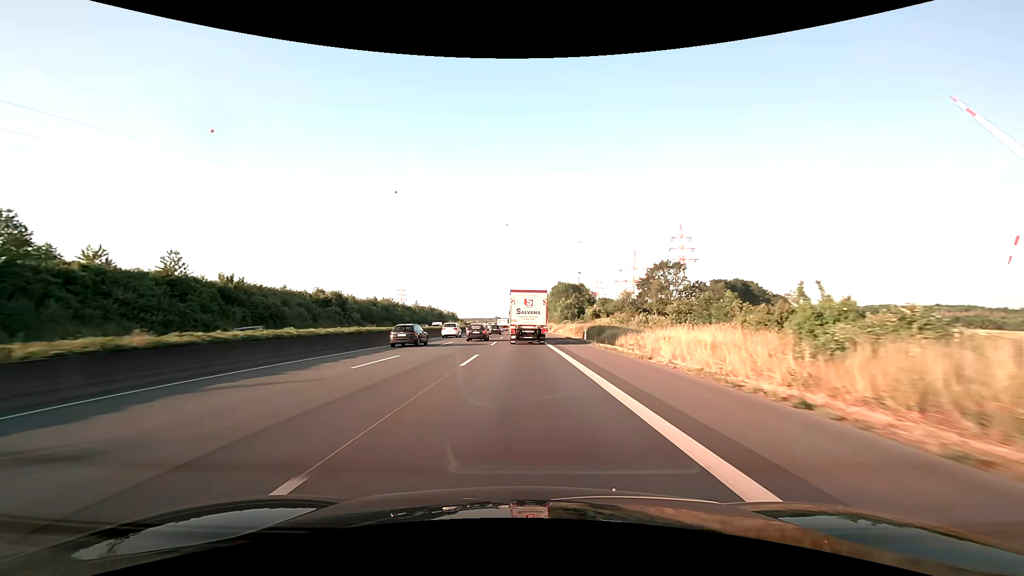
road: motorway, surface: asphalt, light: Day
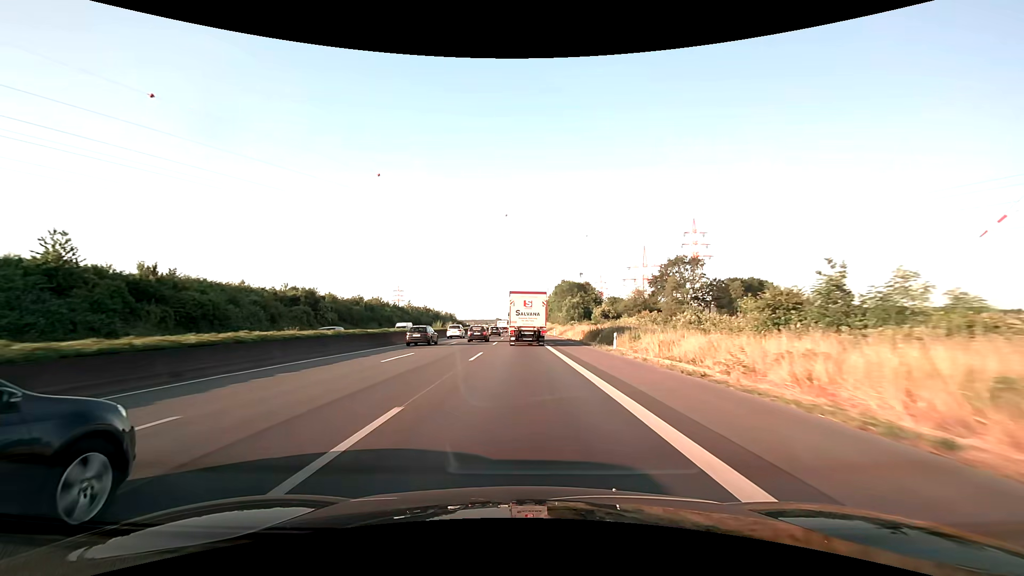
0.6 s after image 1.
(0.0, +14.3) m; 0°
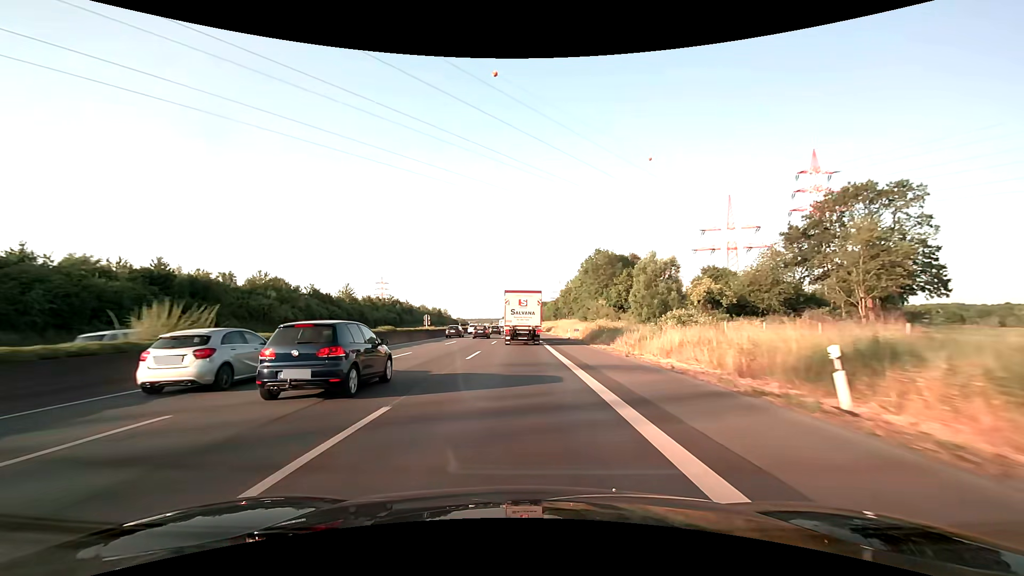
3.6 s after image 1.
(-0.5, +71.7) m; -1°
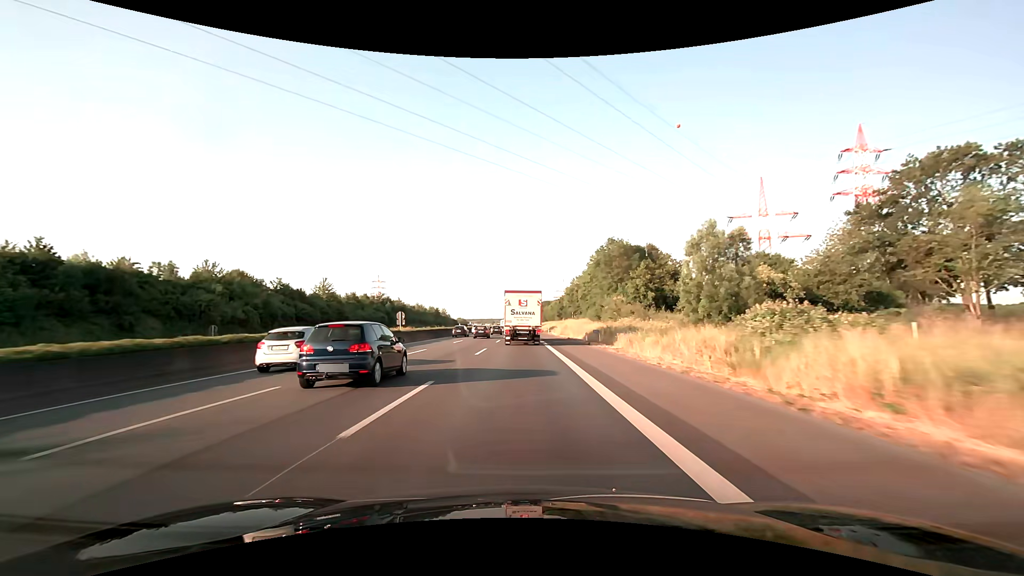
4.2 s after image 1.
(0.0, +14.3) m; 0°
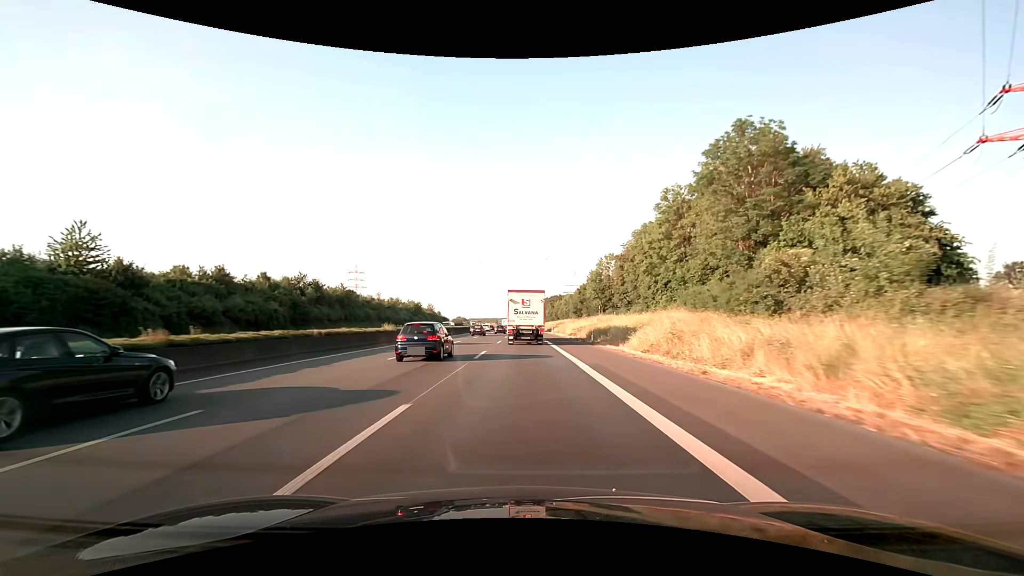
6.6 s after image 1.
(-0.4, +57.2) m; -1°
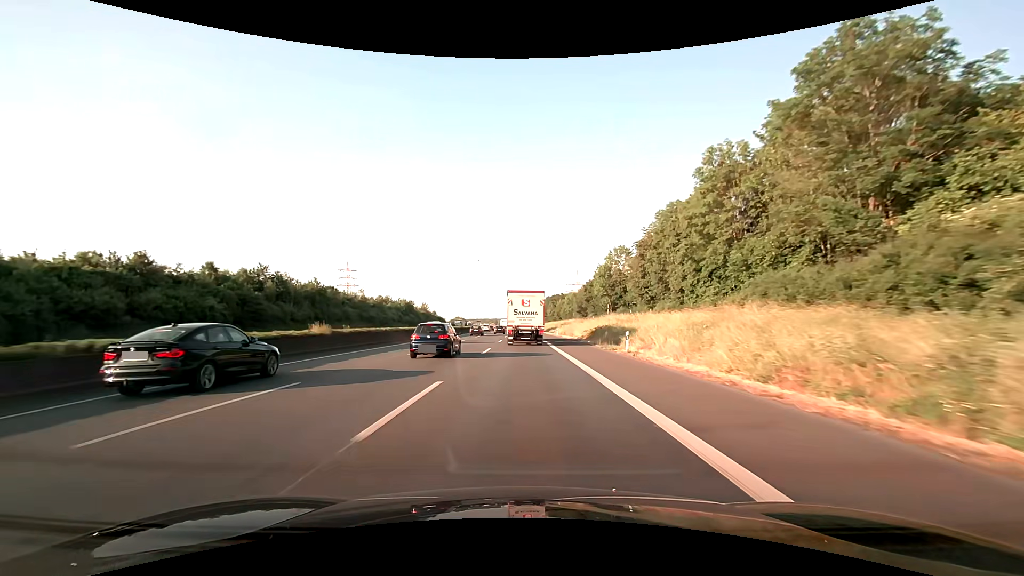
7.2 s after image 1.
(0.0, +14.3) m; 0°
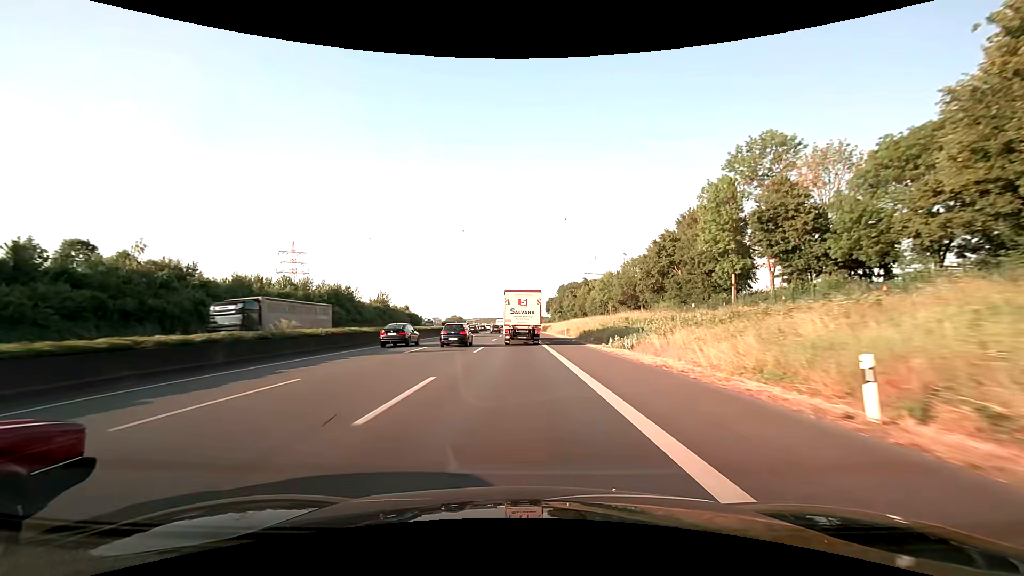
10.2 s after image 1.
(-0.2, +71.2) m; 0°
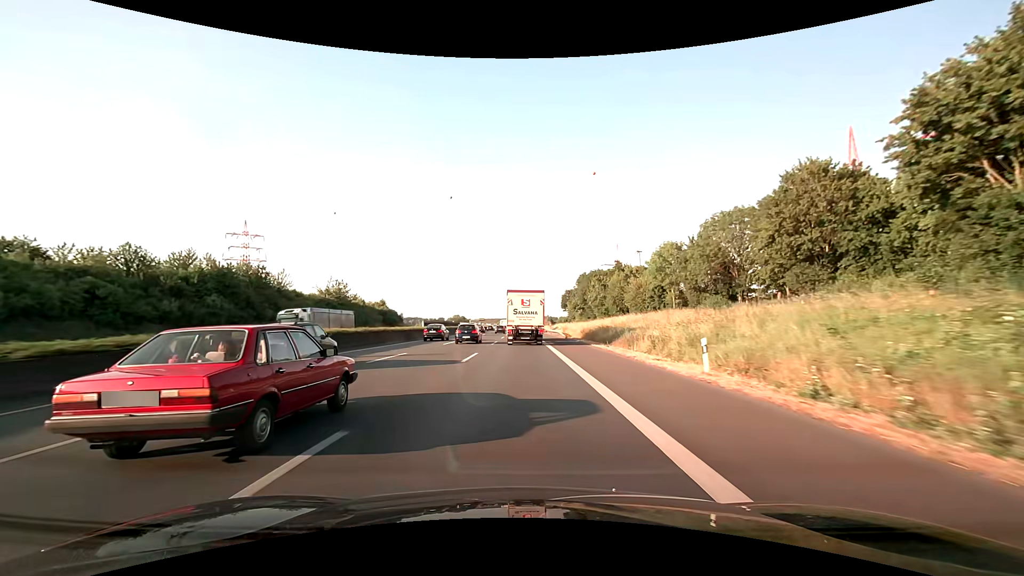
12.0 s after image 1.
(-0.4, +42.6) m; -1°
(0, +10) (0, +20) (0, +30) (0, +40) (0, +50) (0, +60) (0, +70) (0, +80) (-1, +90) (-1, +100) m
